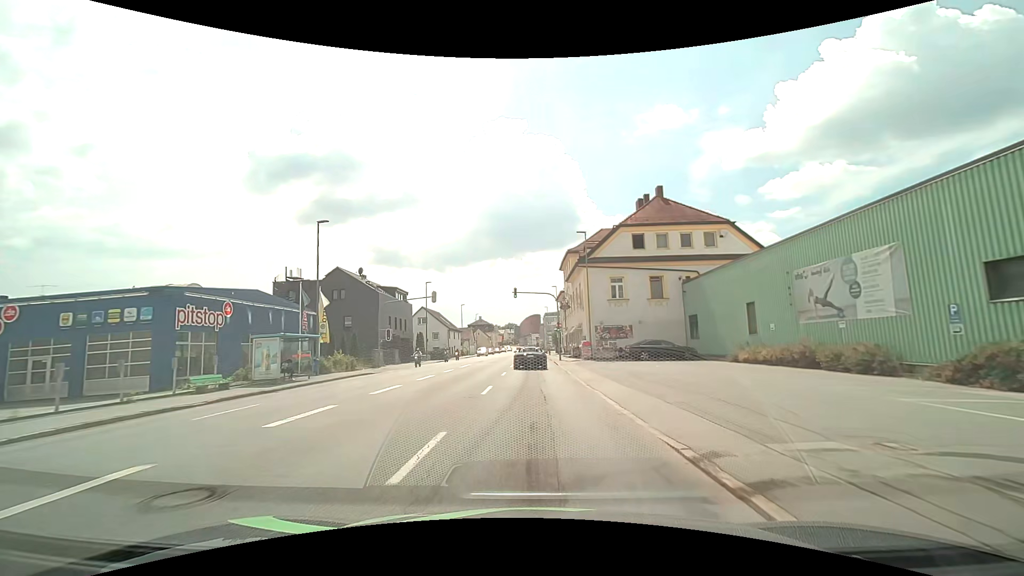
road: tertiary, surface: asphalt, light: Day
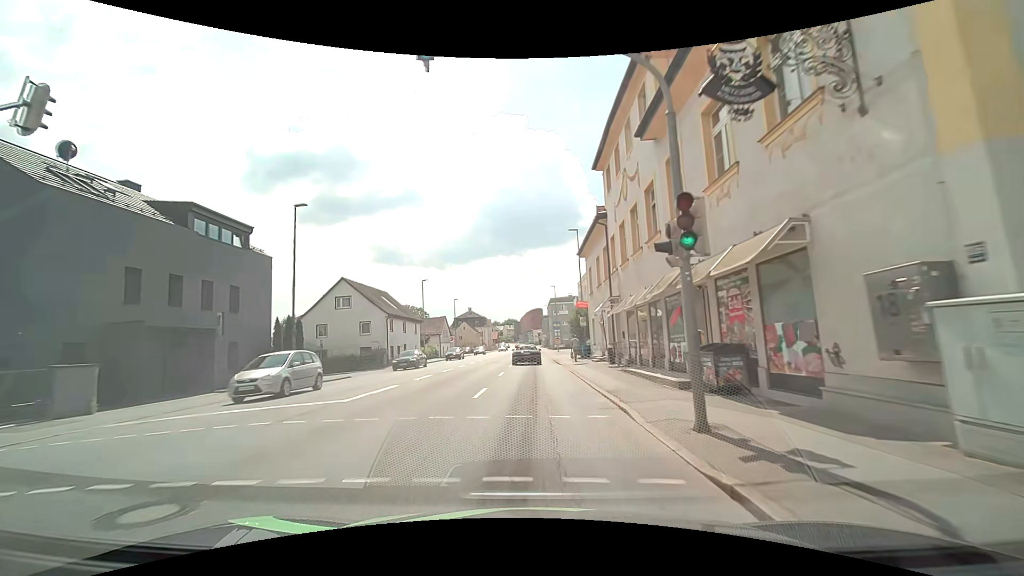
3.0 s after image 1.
(0.0, +36.3) m; 0°
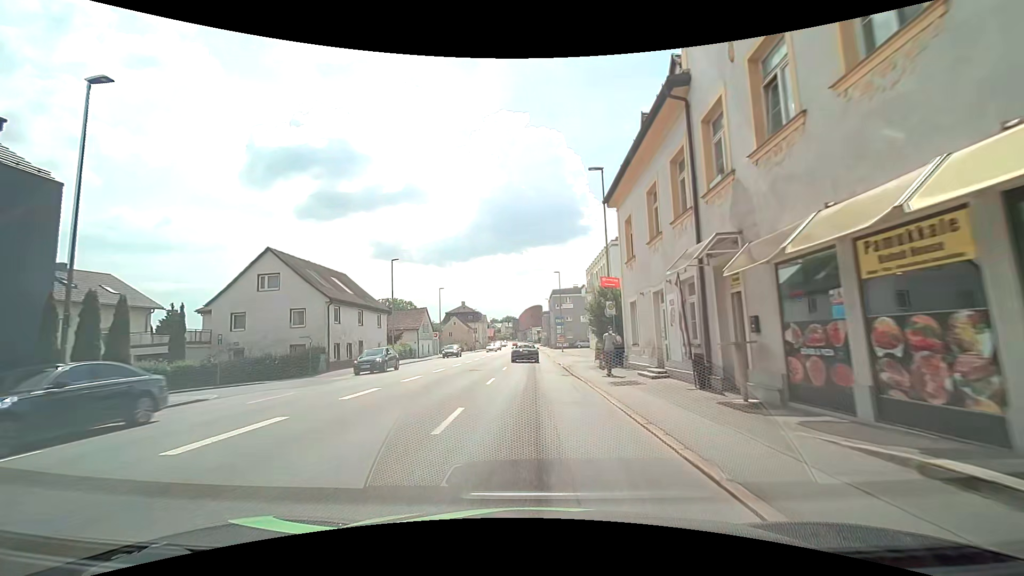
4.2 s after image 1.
(0.0, +14.0) m; 0°
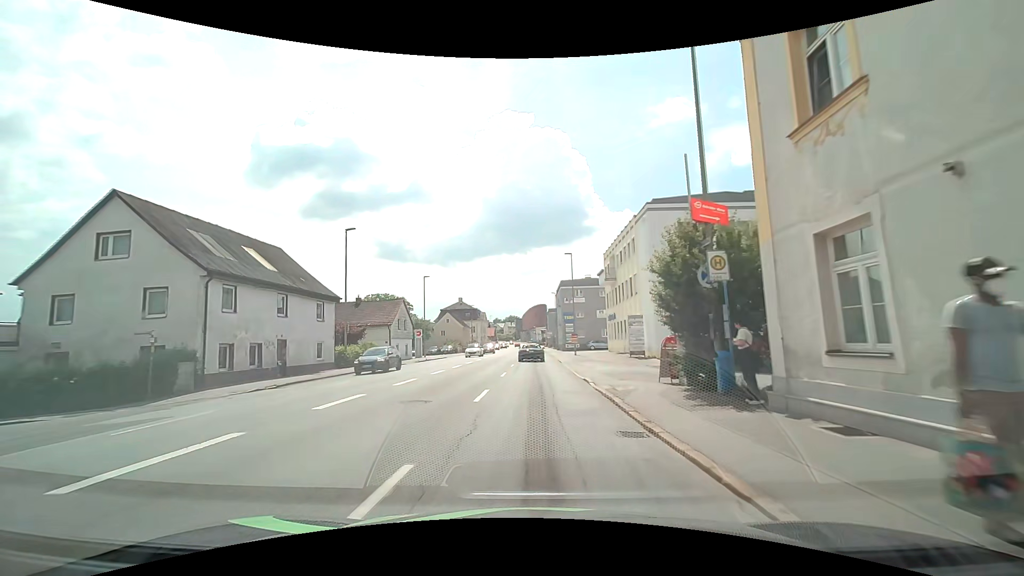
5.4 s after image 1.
(0.0, +13.8) m; 0°
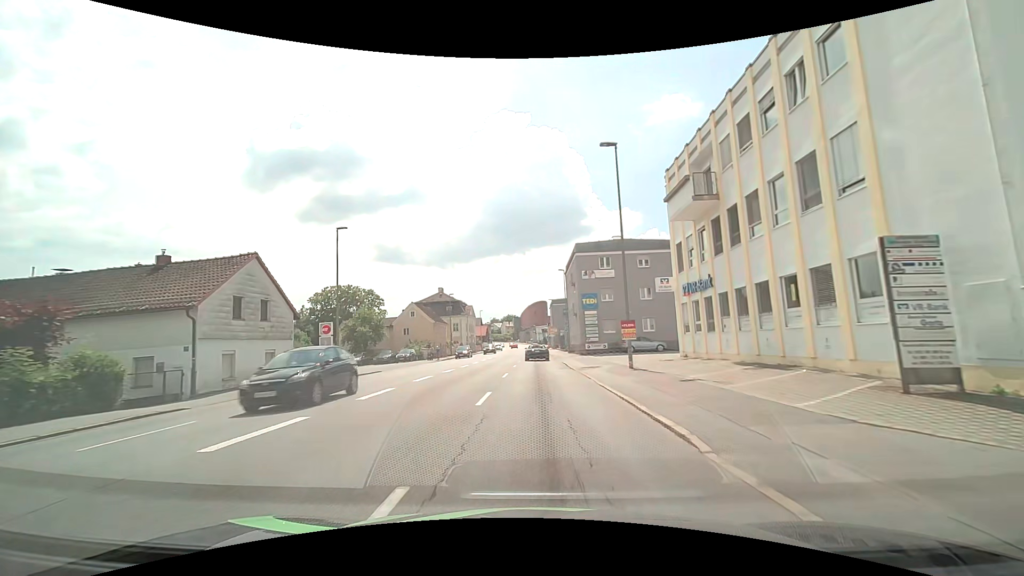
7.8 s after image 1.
(0.0, +28.0) m; 0°
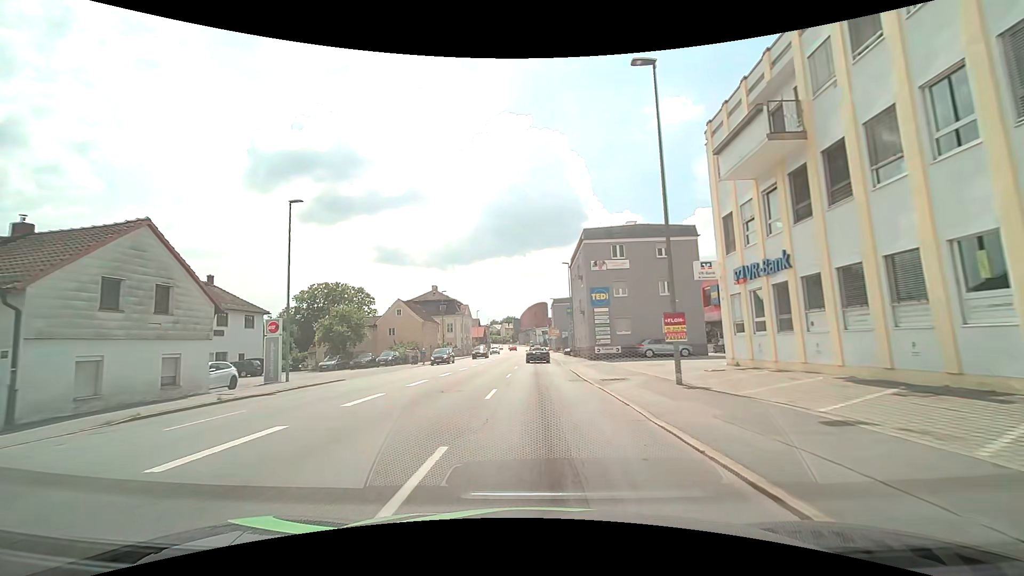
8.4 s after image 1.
(0.0, +7.1) m; 0°
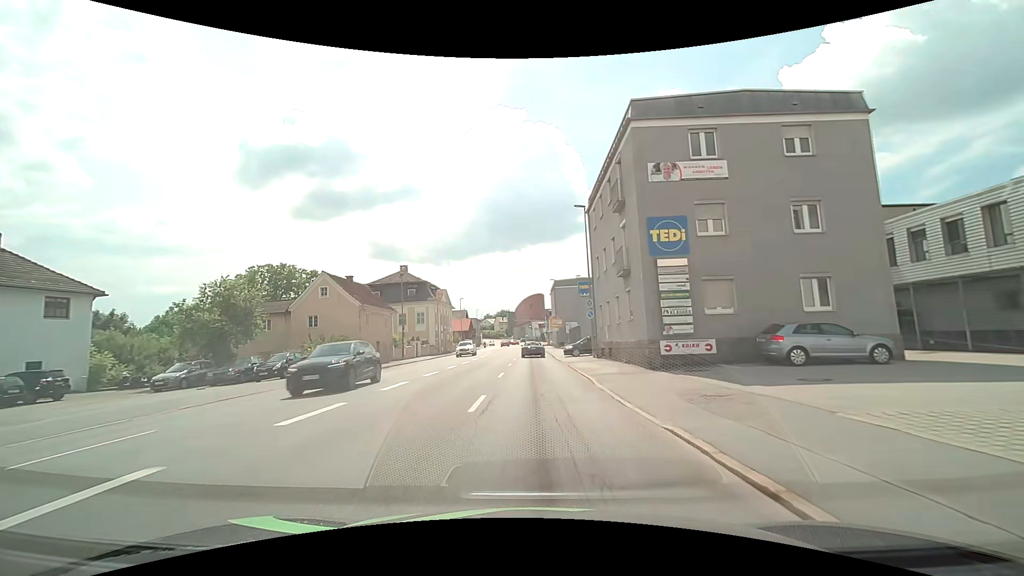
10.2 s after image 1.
(+0.1, +21.1) m; +1°
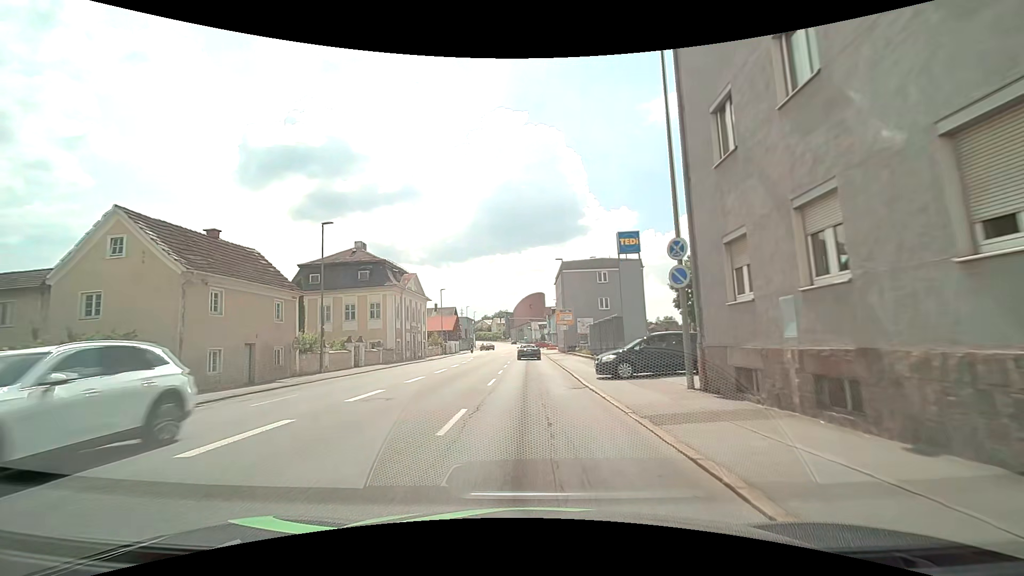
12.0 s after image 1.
(0.0, +20.2) m; -1°
